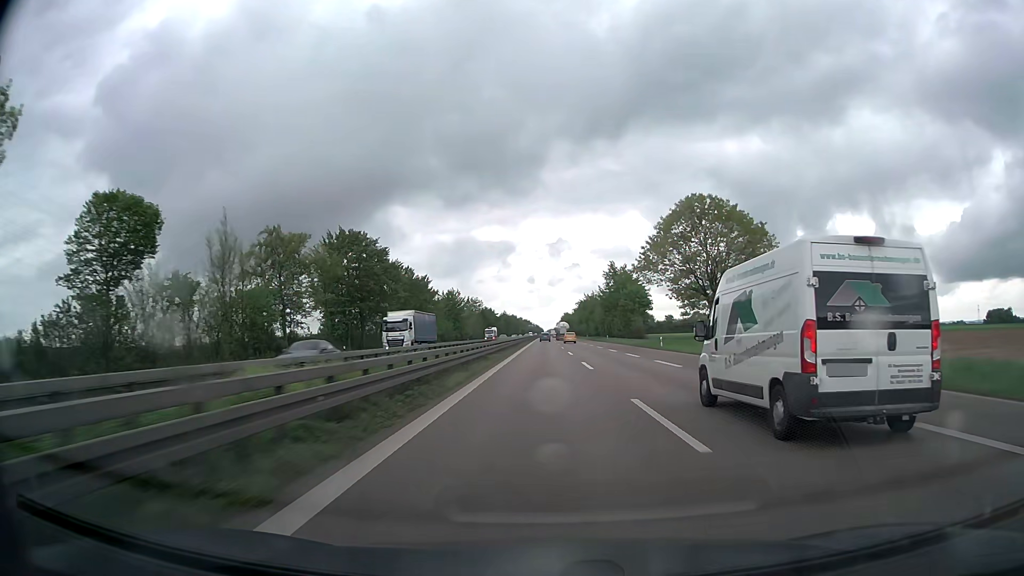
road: trunk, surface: asphalt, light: Day
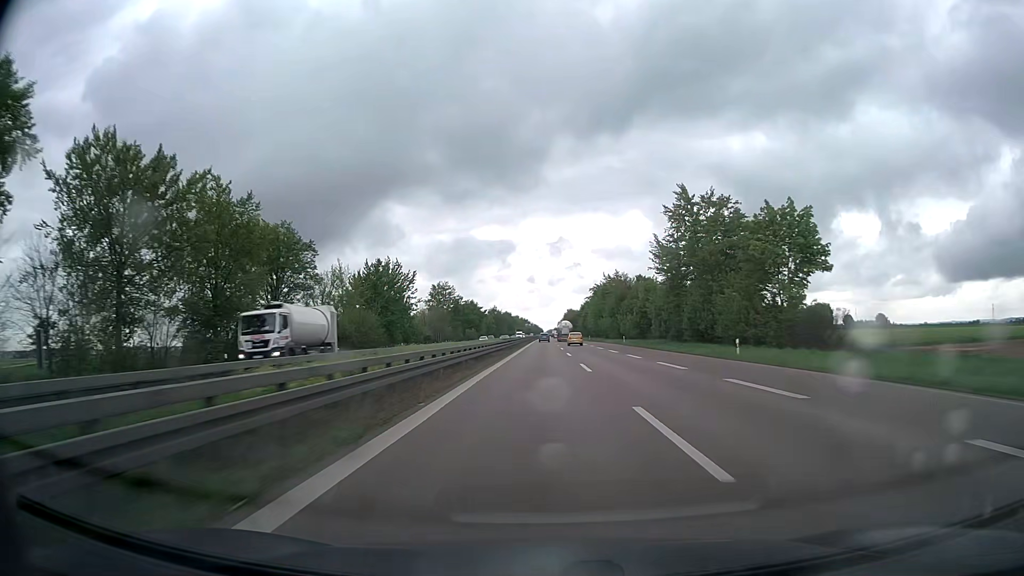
(+0.1, +73.7) m; 0°
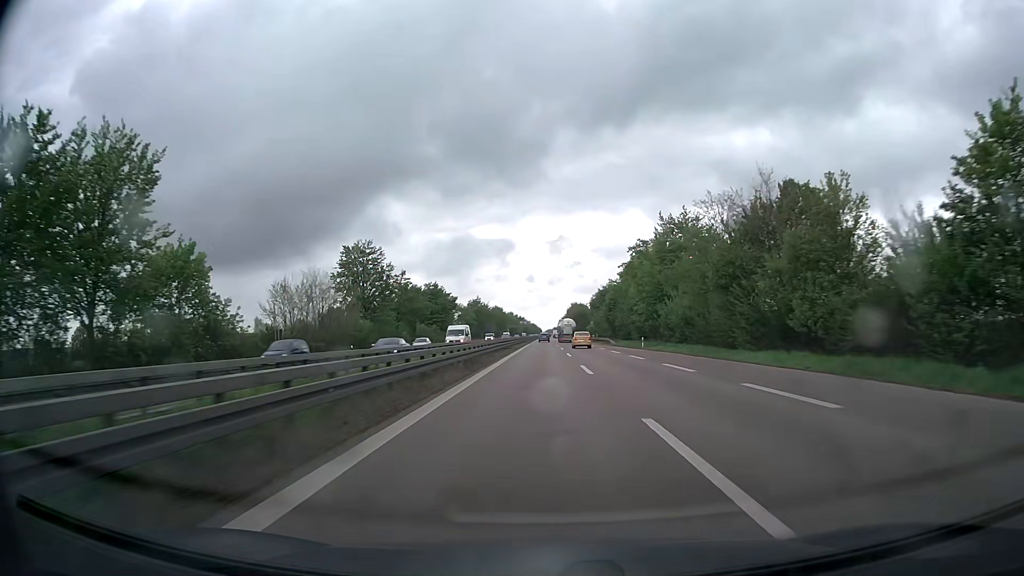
(-0.1, +73.9) m; 0°
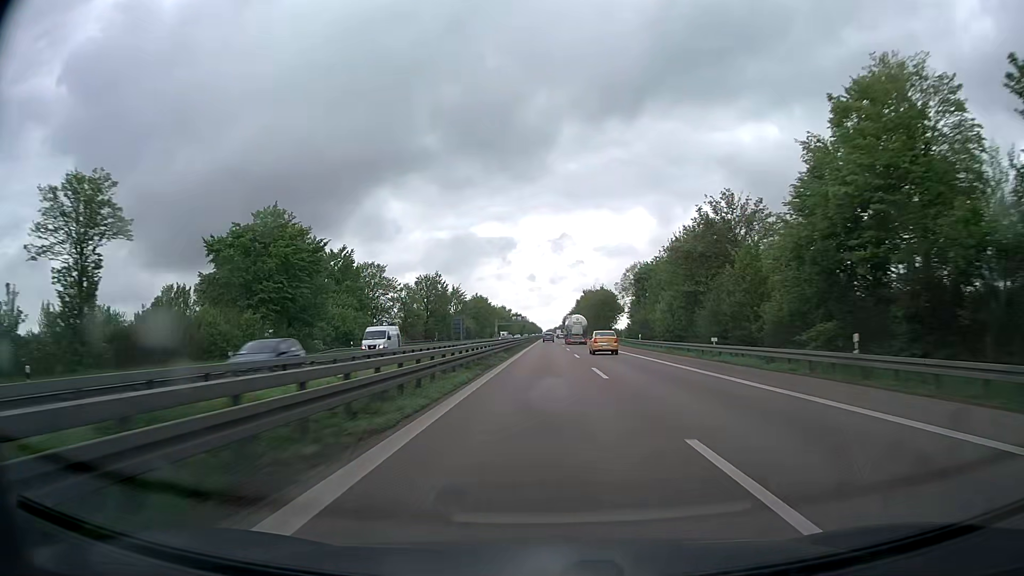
(-0.1, +92.3) m; 0°
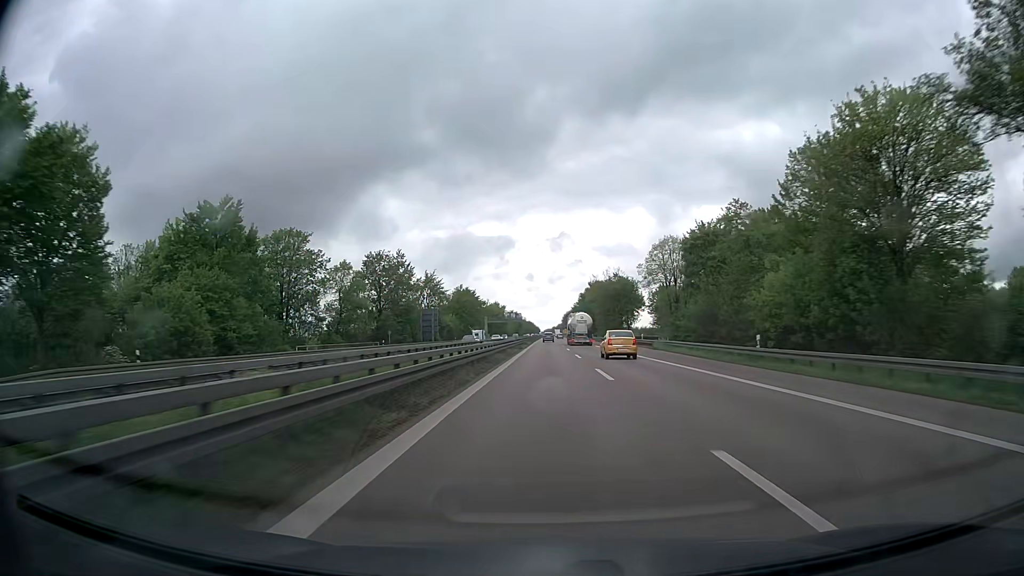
(-0.2, +37.0) m; 0°
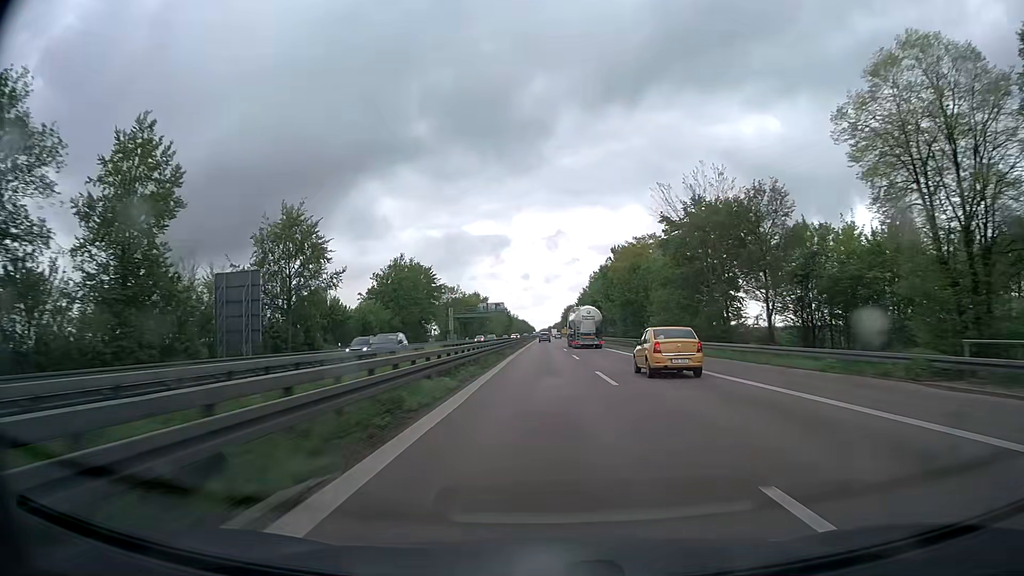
(+0.2, +74.1) m; 0°
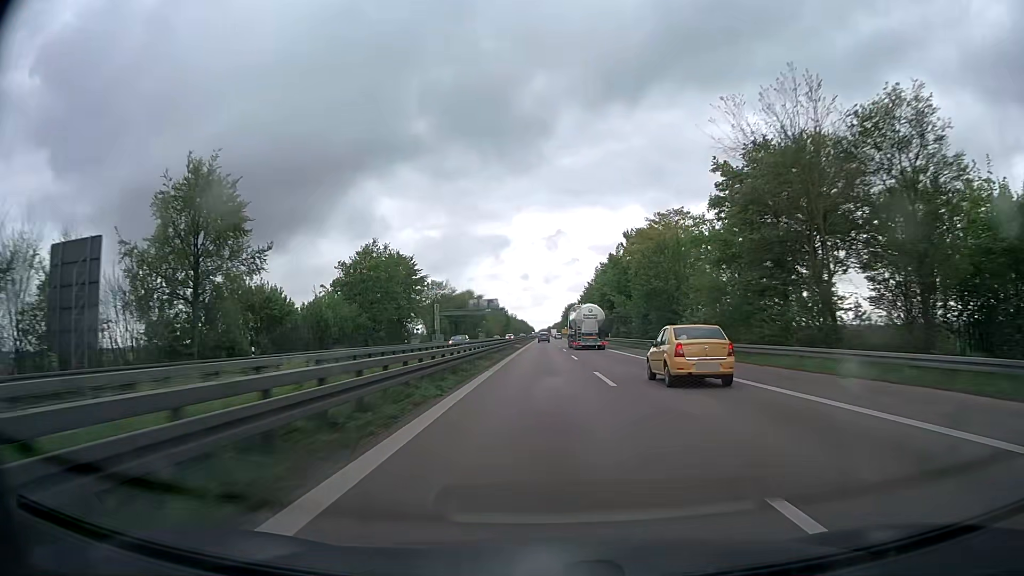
(+0.1, +18.5) m; 0°
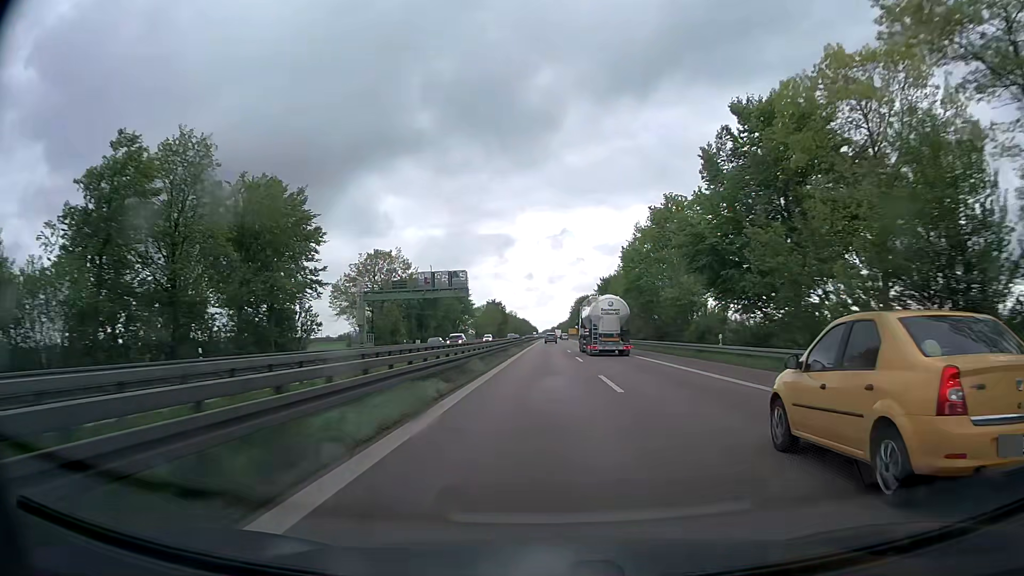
(0.0, +55.6) m; 0°
(0, +10) (0, +20) (0, +30) (0, +40) (0, +50) (0, +60) (0, +70) (0, +80) (0, +90) (0, +100) m
